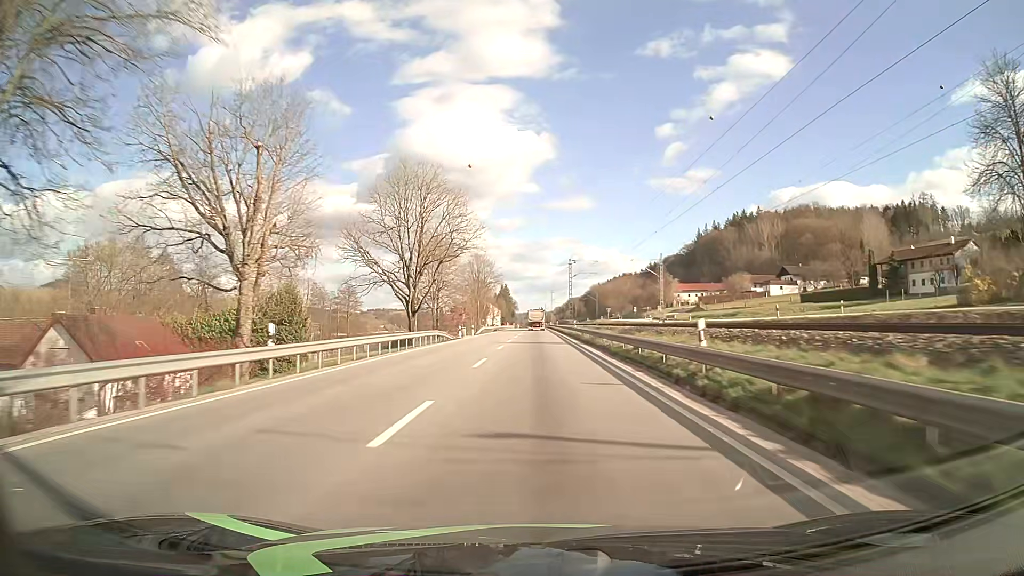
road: primary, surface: asphalt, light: Day
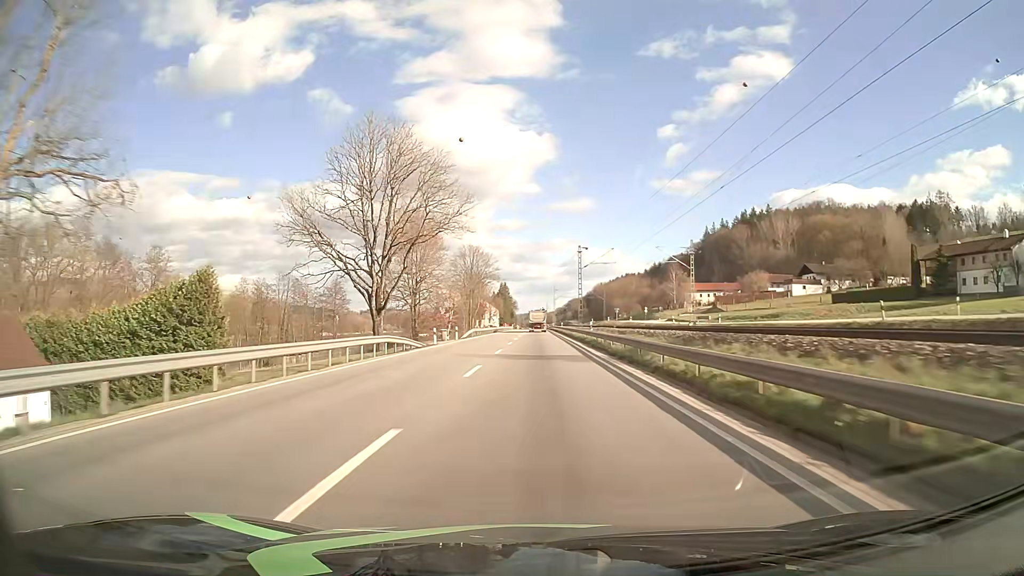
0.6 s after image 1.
(0.0, +15.3) m; 0°
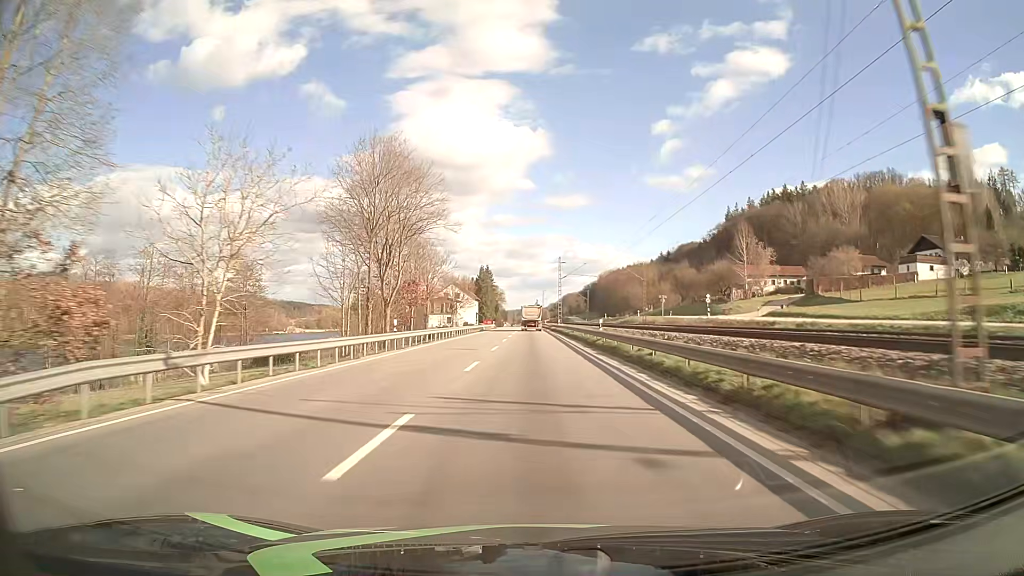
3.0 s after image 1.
(+0.2, +59.7) m; 0°
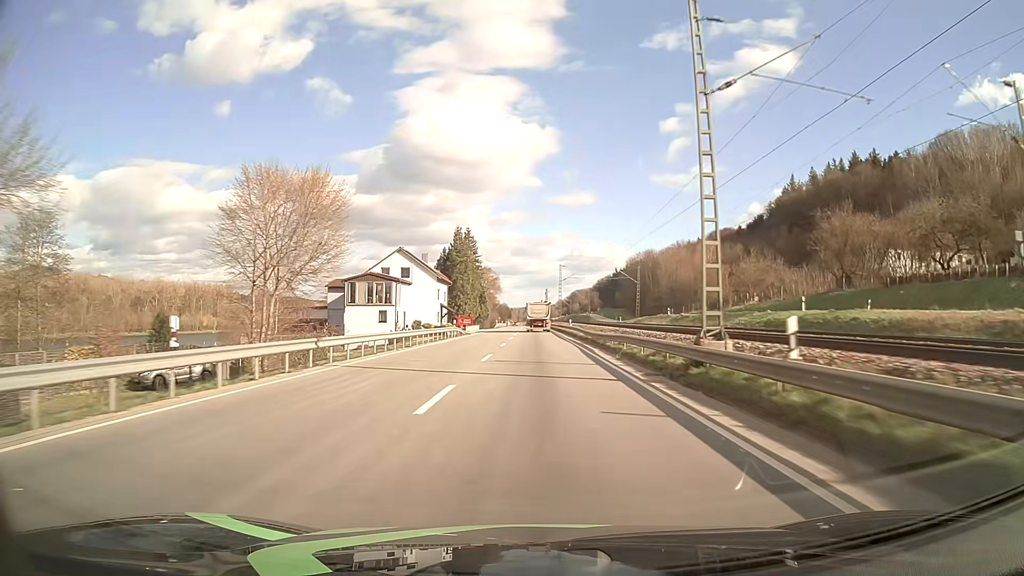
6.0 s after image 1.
(-0.3, +69.5) m; -1°
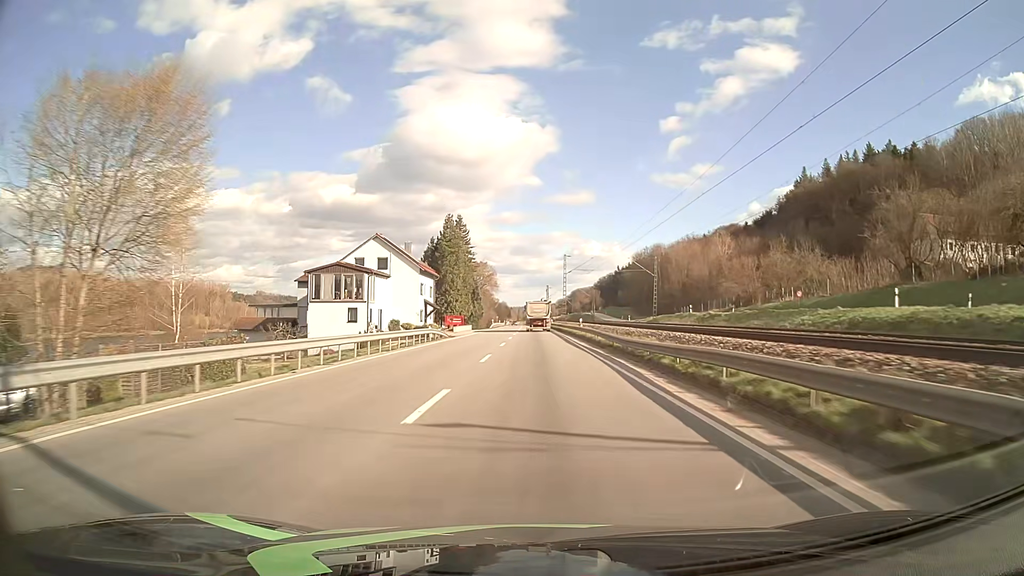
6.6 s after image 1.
(0.0, +13.1) m; 0°
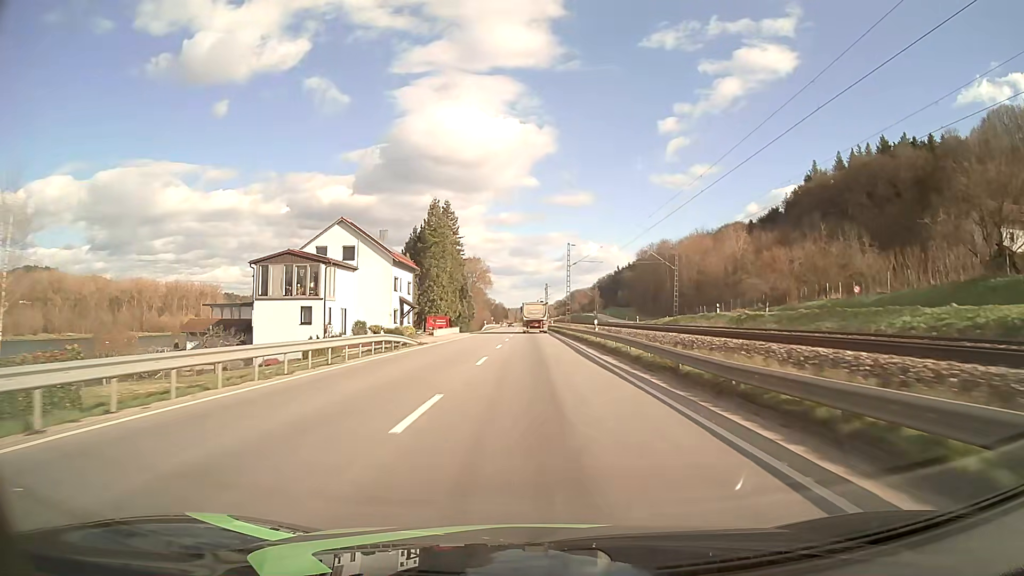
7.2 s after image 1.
(0.0, +12.9) m; 0°
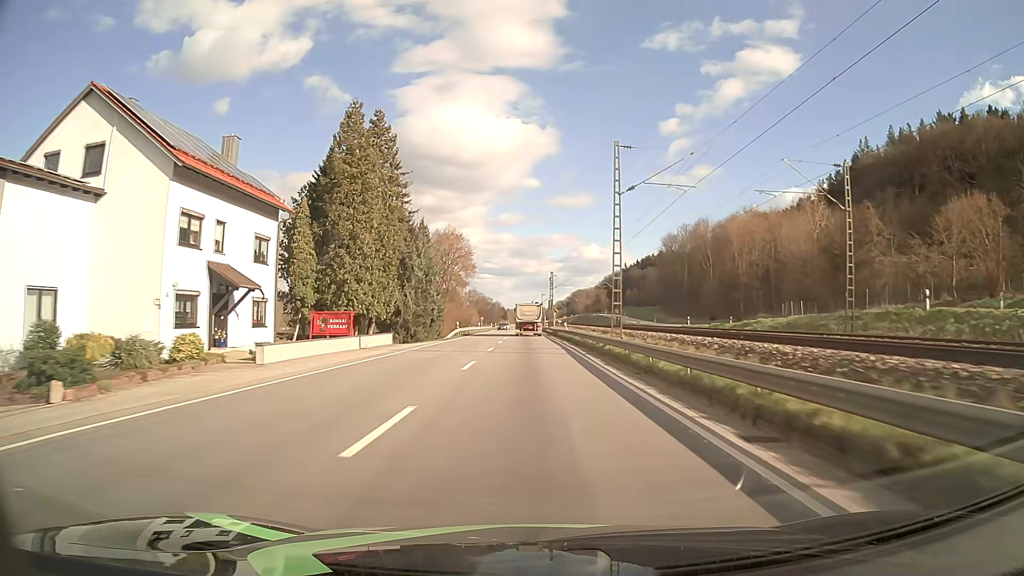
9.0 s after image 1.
(+0.4, +38.3) m; 0°
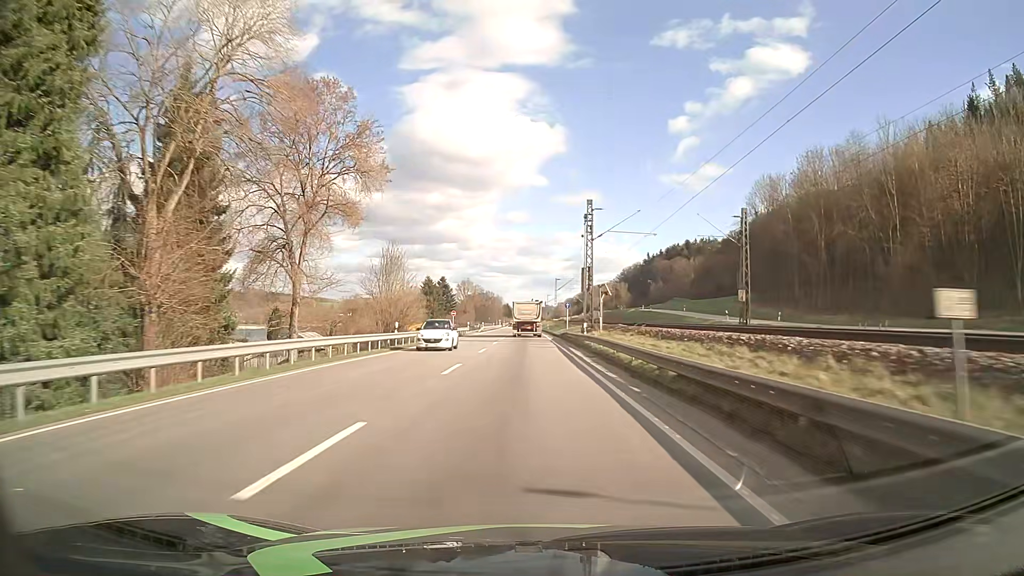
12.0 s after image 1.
(-0.2, +63.1) m; -1°
(0, +10) (0, +20) (0, +30) (0, +40) (0, +50) (0, +60) (0, +70) (-1, +80) (-1, +90) (-1, +100) m
